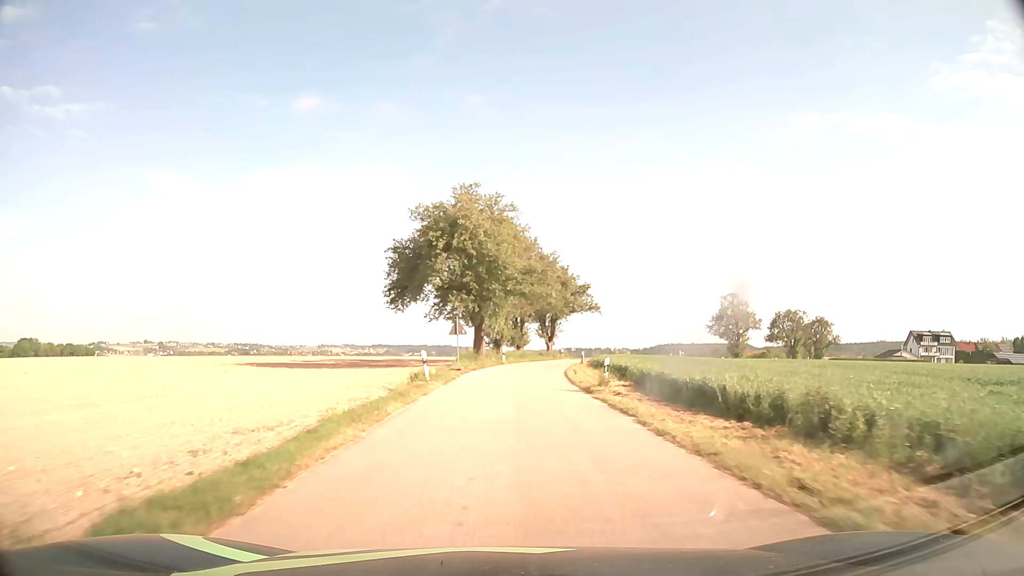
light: Day
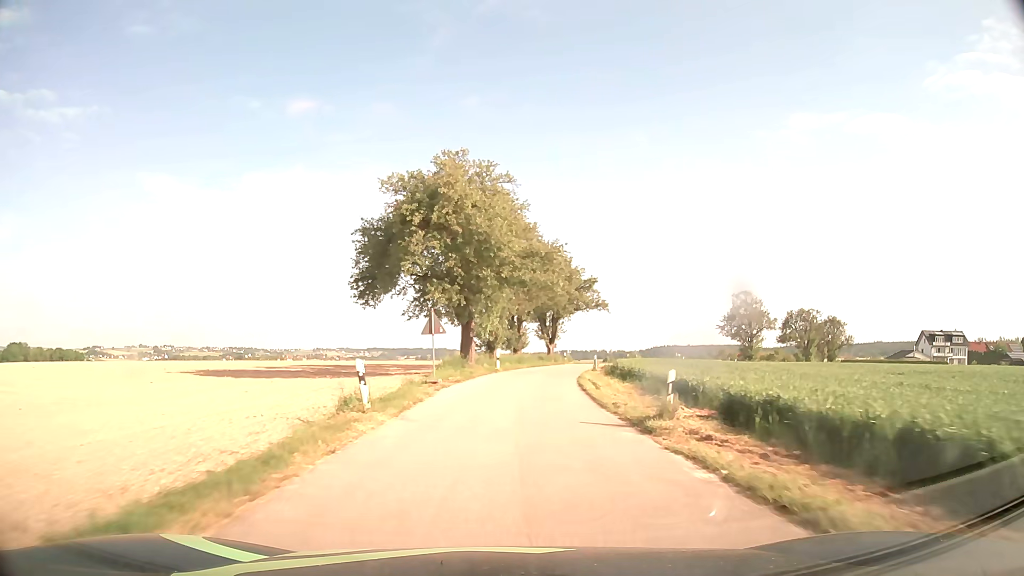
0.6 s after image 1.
(0.0, +8.7) m; +1°
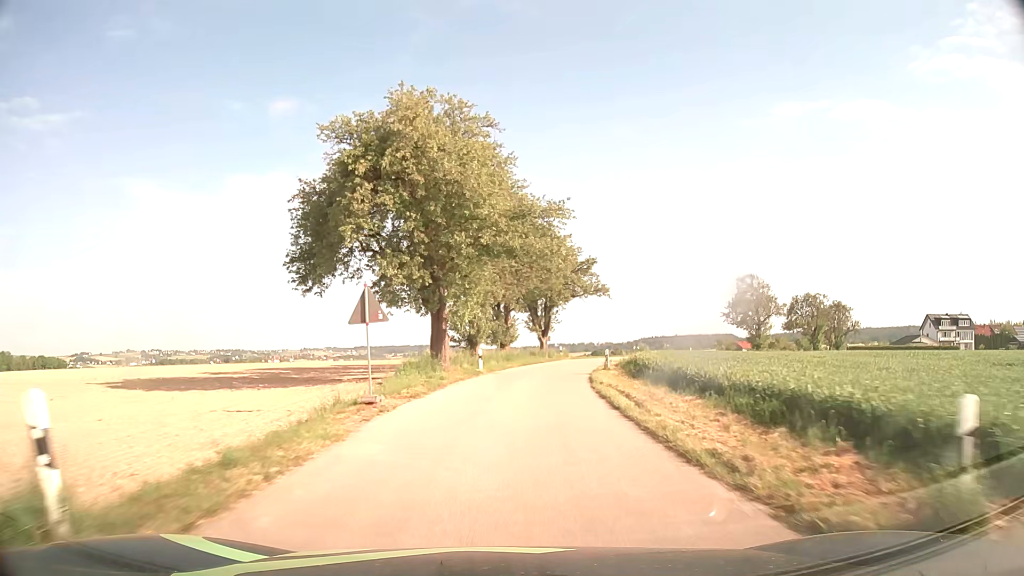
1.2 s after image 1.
(+0.1, +8.7) m; +1°
